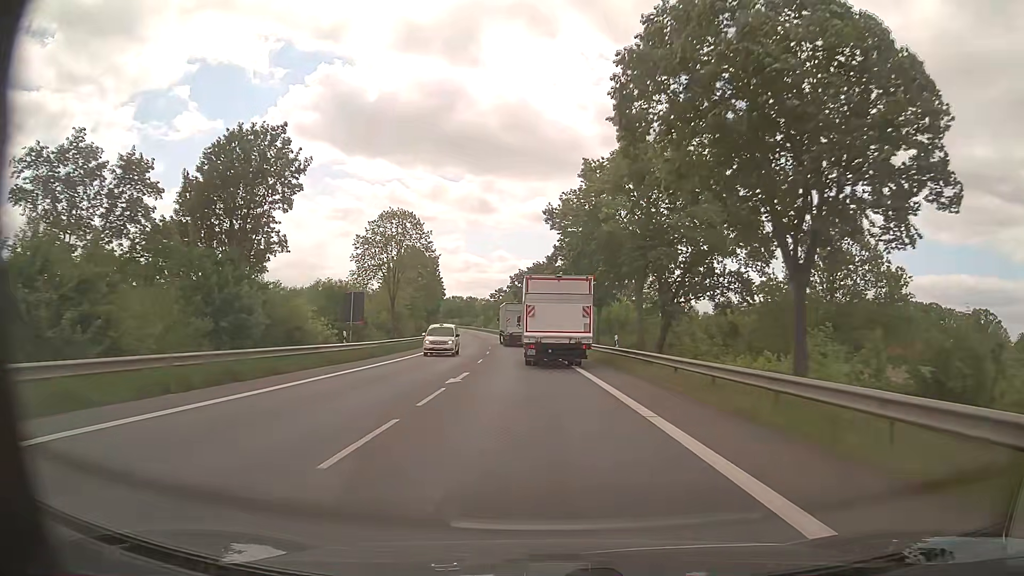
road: primary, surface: asphalt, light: Day
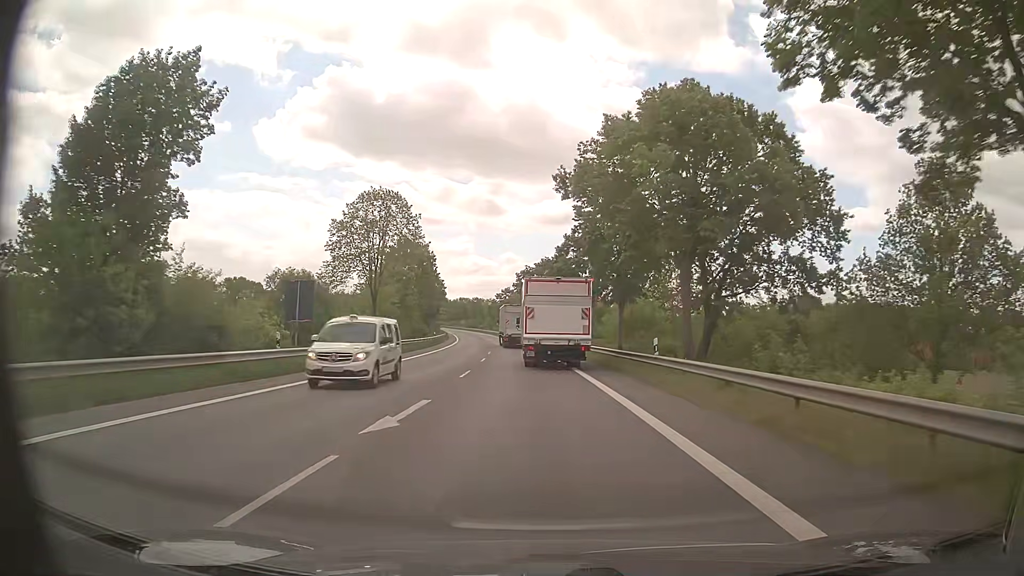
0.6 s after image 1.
(-0.1, +9.1) m; -1°
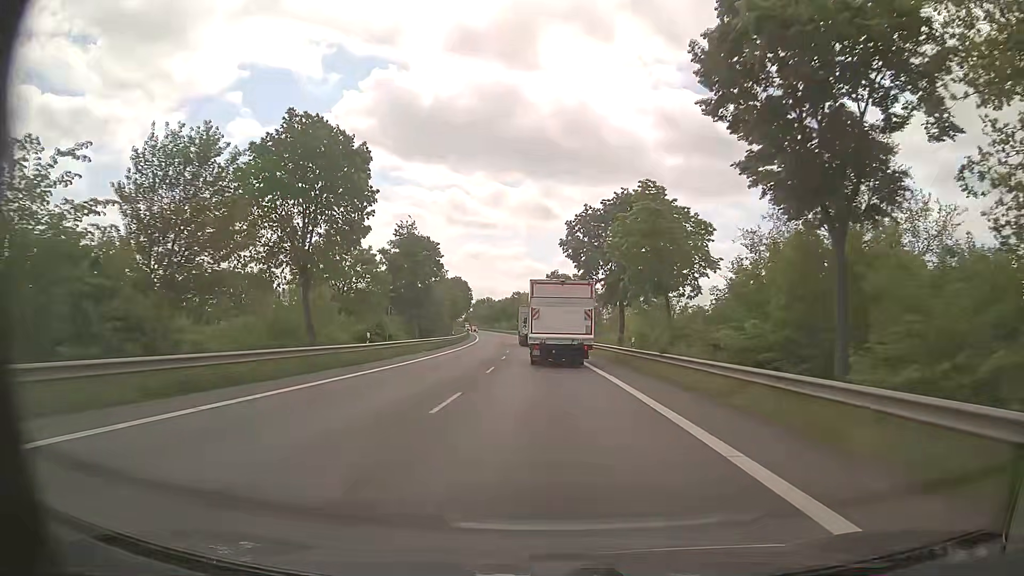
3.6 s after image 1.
(-1.7, +46.3) m; -4°
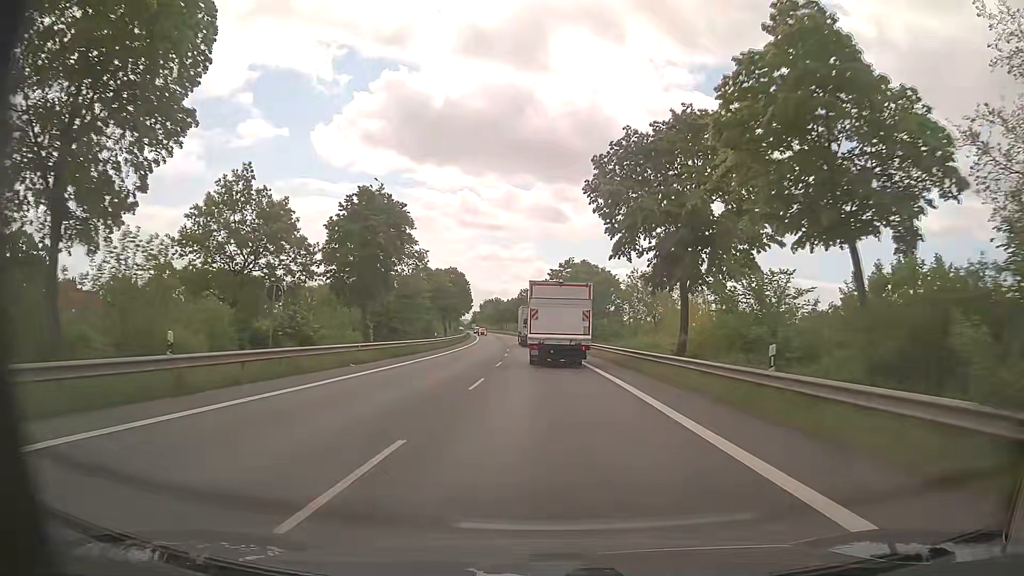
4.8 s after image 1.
(-0.1, +19.0) m; -1°
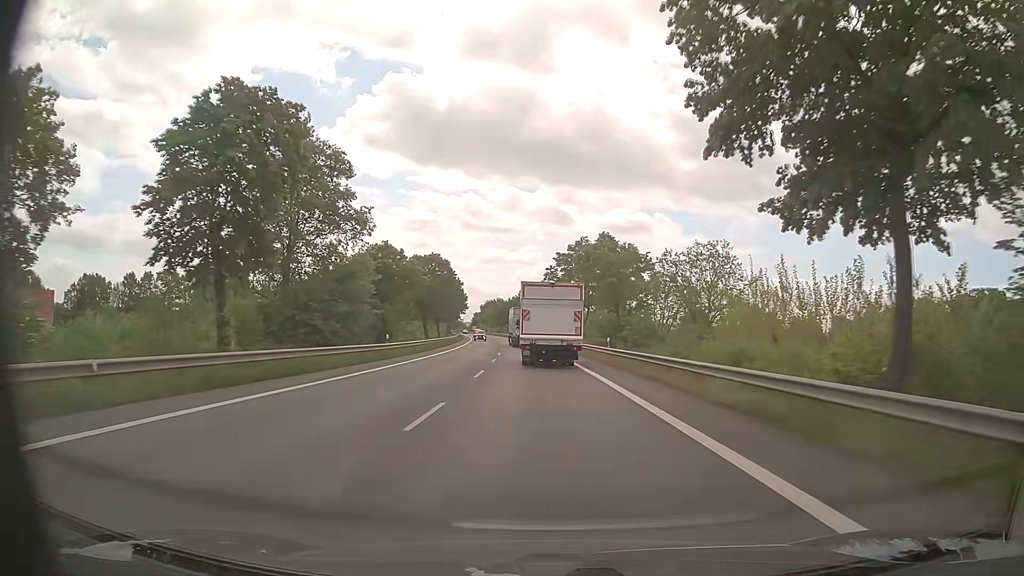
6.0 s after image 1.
(0.0, +19.2) m; 0°
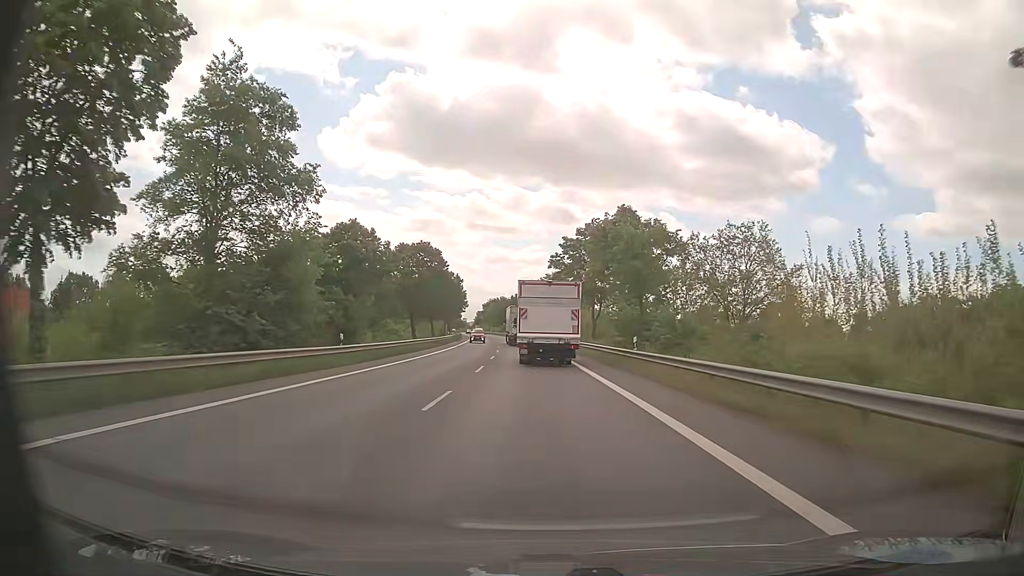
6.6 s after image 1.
(0.0, +9.7) m; 0°
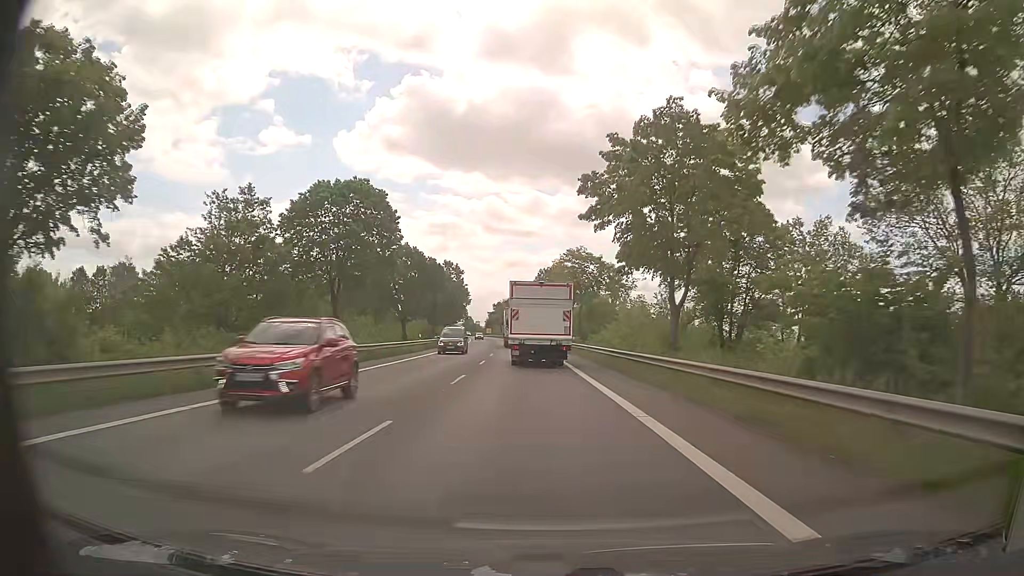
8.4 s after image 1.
(-0.4, +29.4) m; -1°
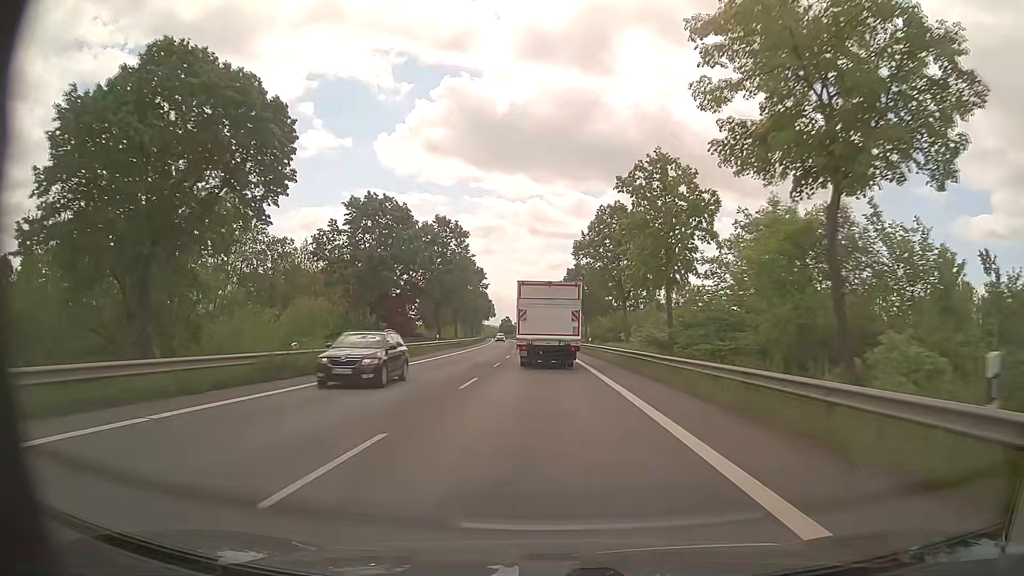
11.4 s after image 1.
(-1.6, +49.7) m; -4°
(0, +10) (0, +20) (0, +30) (-1, +40) (-1, +50) (-1, +60) (-2, +70) (-2, +80) (-2, +90) (-3, +100) m
